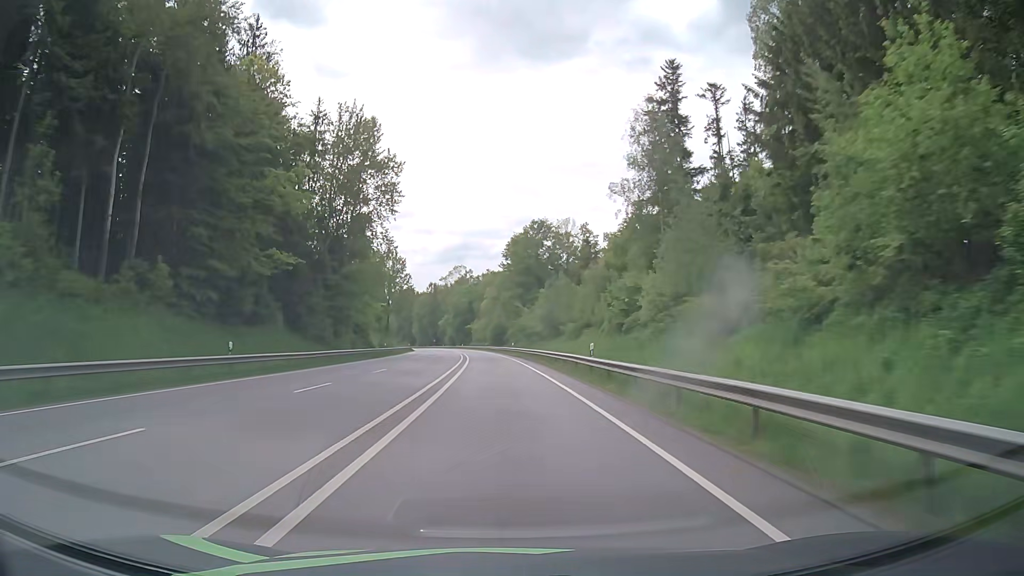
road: primary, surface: asphalt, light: Day
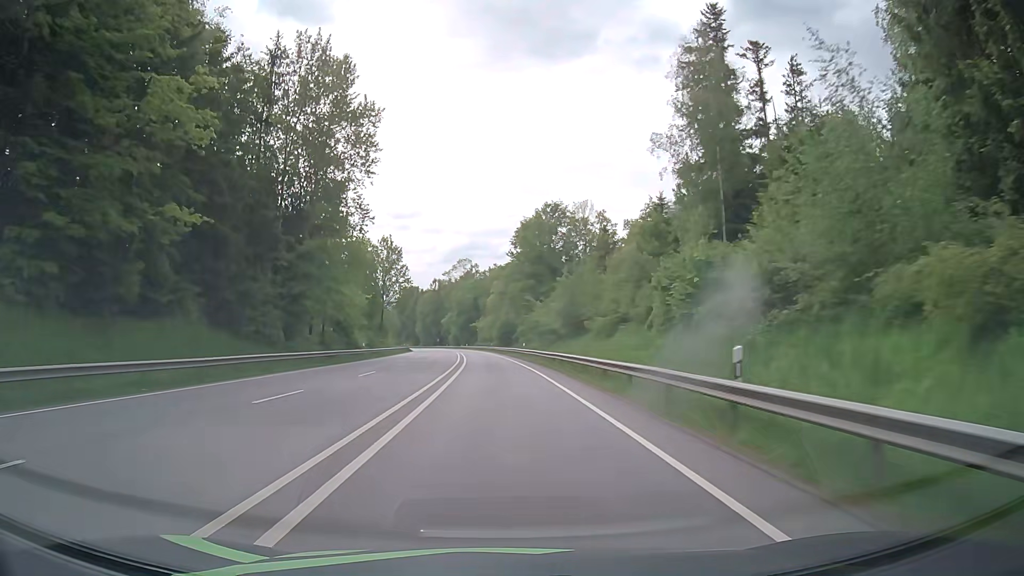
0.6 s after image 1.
(-0.1, +15.2) m; -1°
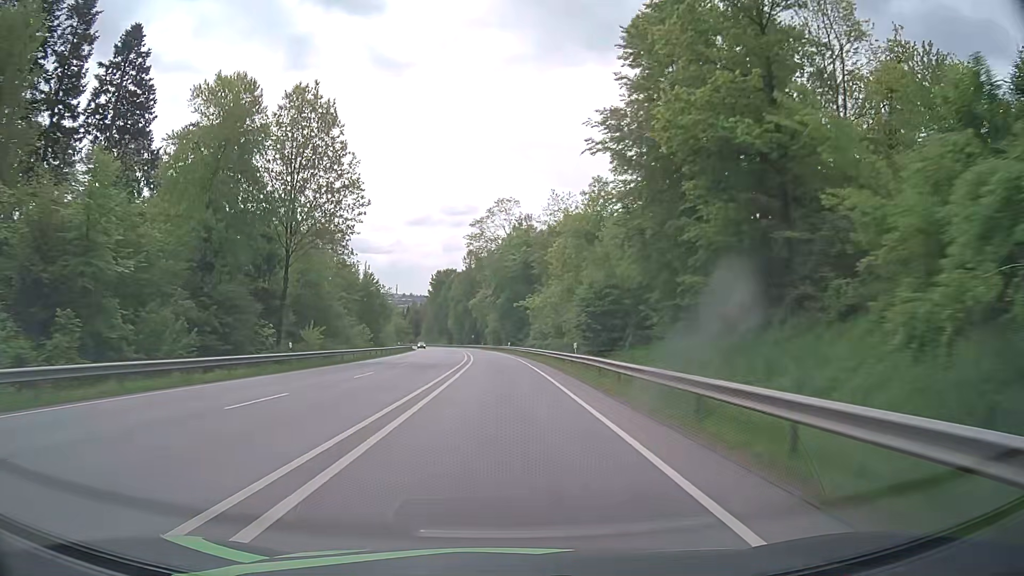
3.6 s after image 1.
(-2.6, +74.2) m; -4°
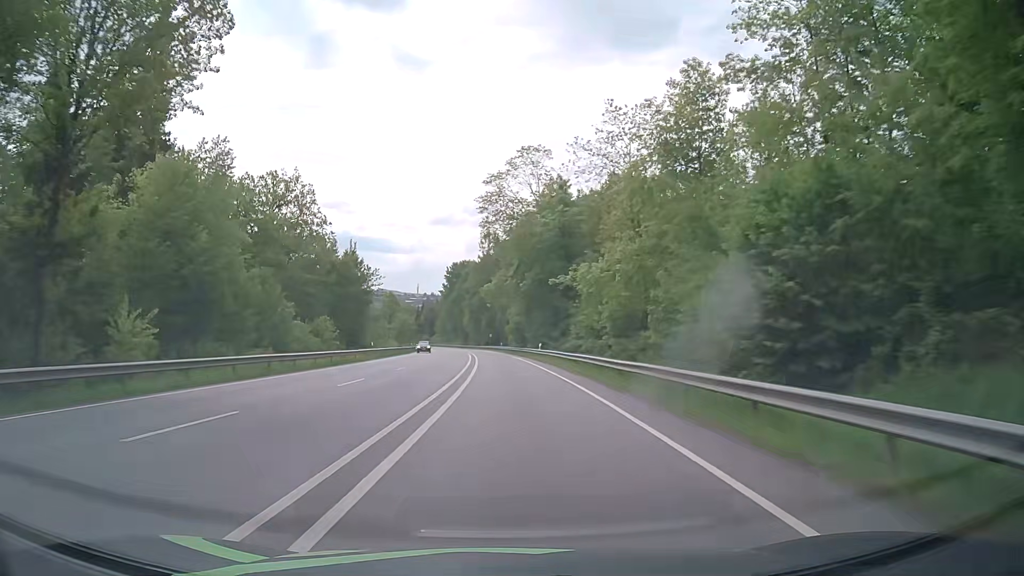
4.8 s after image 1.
(-0.5, +29.2) m; -2°
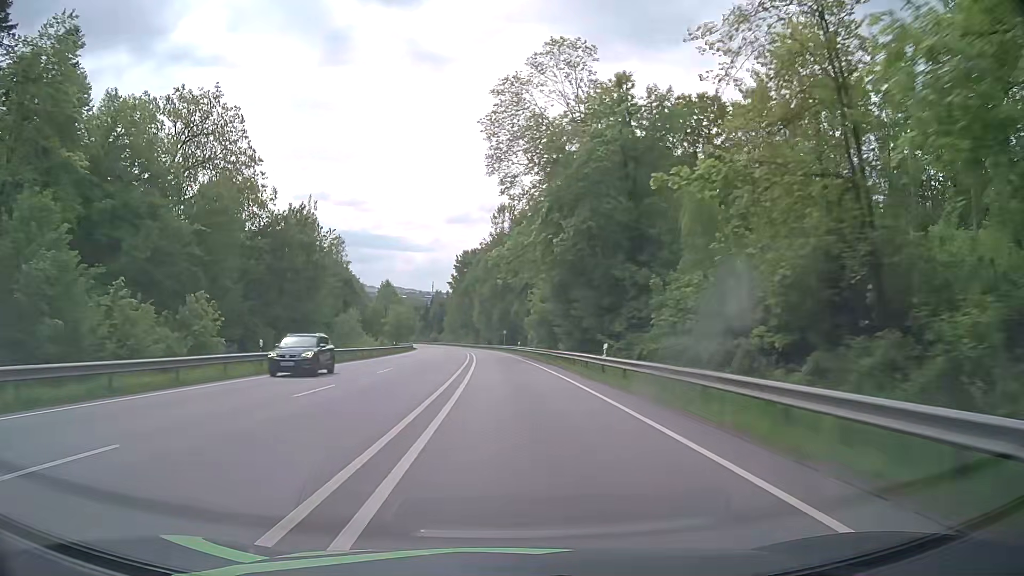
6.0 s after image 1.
(-0.2, +29.0) m; -2°
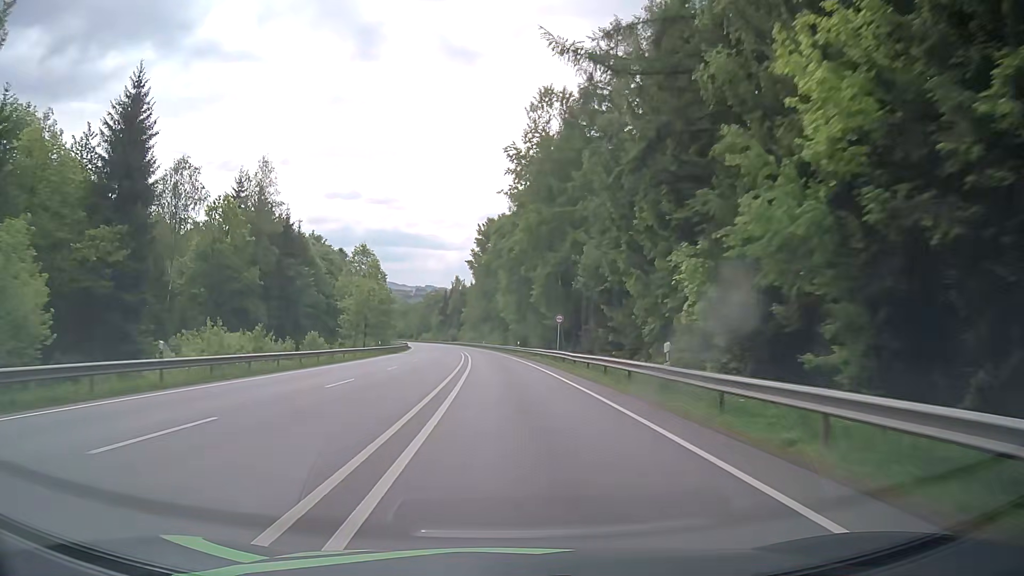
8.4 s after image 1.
(-1.1, +57.3) m; -3°
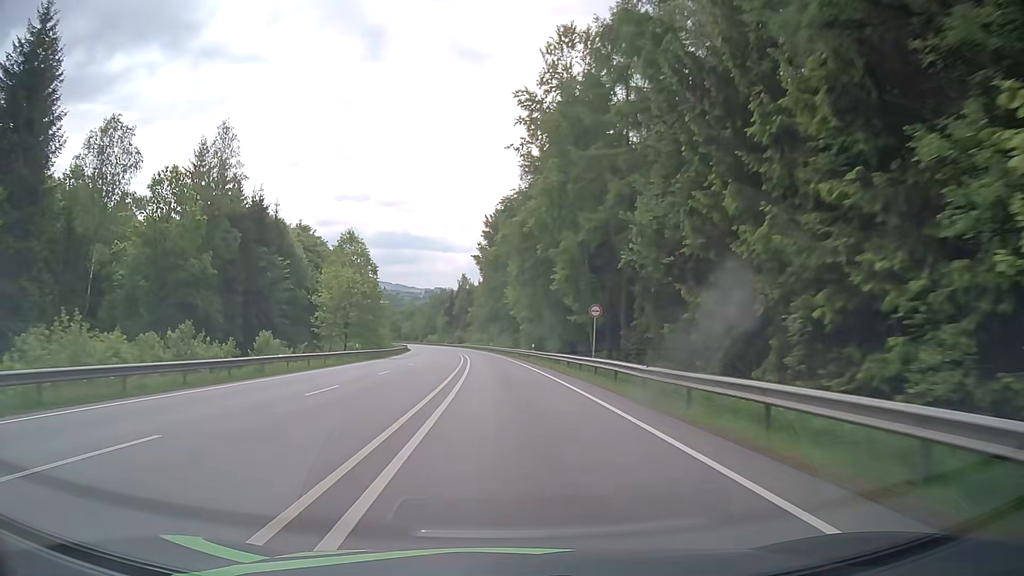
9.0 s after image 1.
(0.0, +14.3) m; 0°
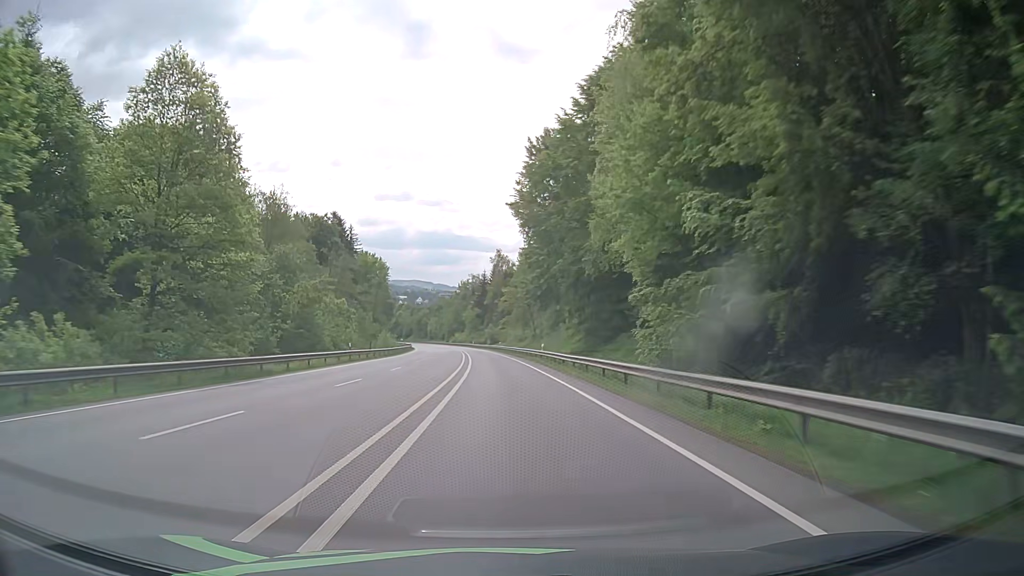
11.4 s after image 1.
(-1.7, +57.3) m; -3°
(0, +10) (0, +20) (0, +30) (-1, +40) (-1, +50) (-2, +60) (-2, +70) (-3, +80) (-4, +90) (-5, +100) m
